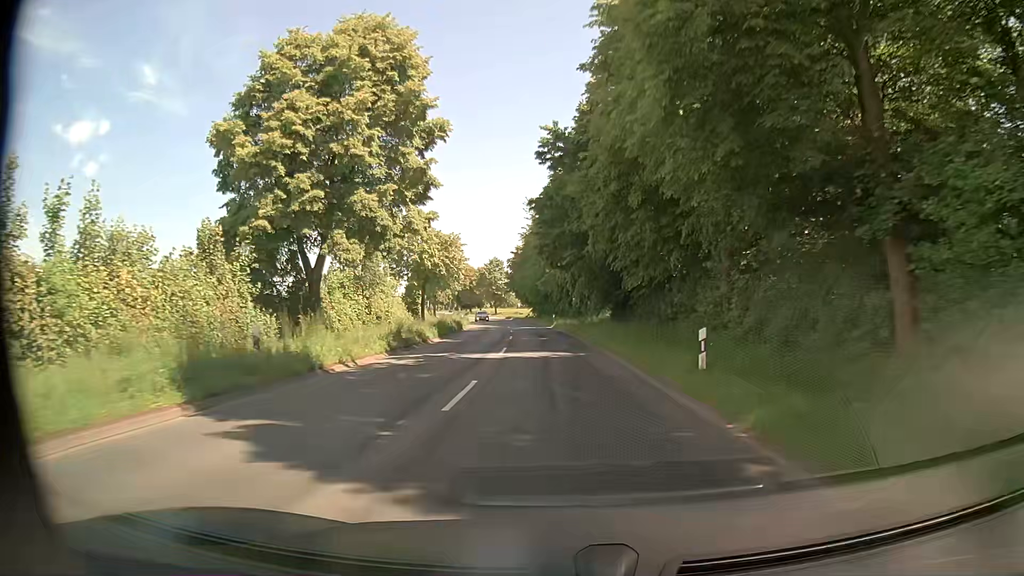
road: secondary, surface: asphalt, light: Day
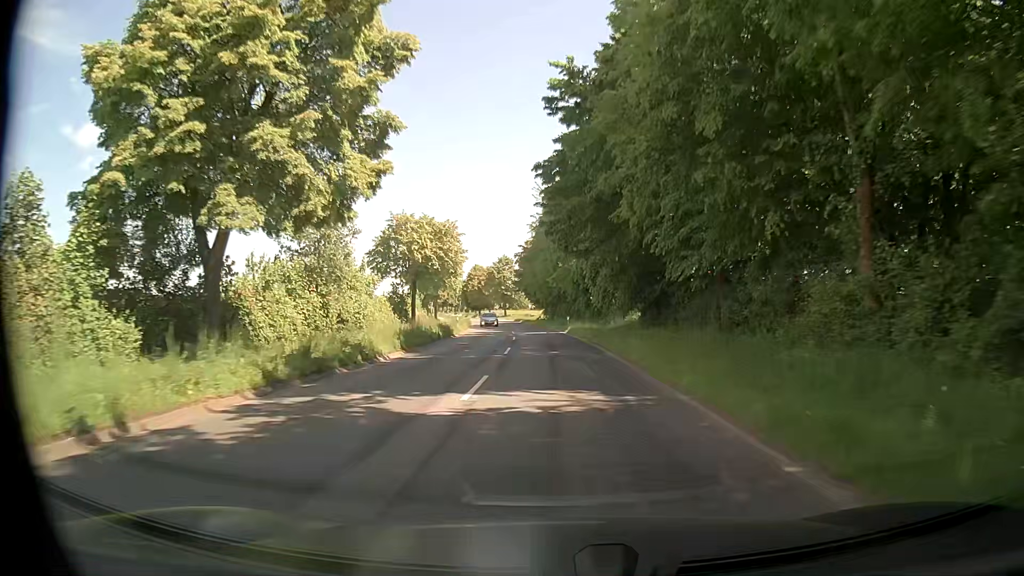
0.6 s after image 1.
(-0.1, +10.8) m; 0°
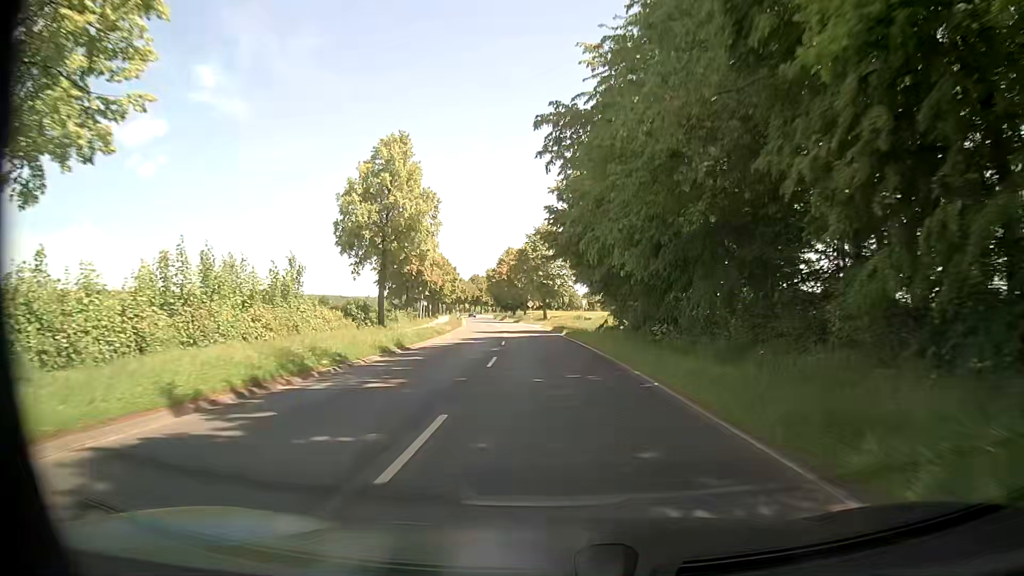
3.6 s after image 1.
(-2.8, +53.7) m; -5°
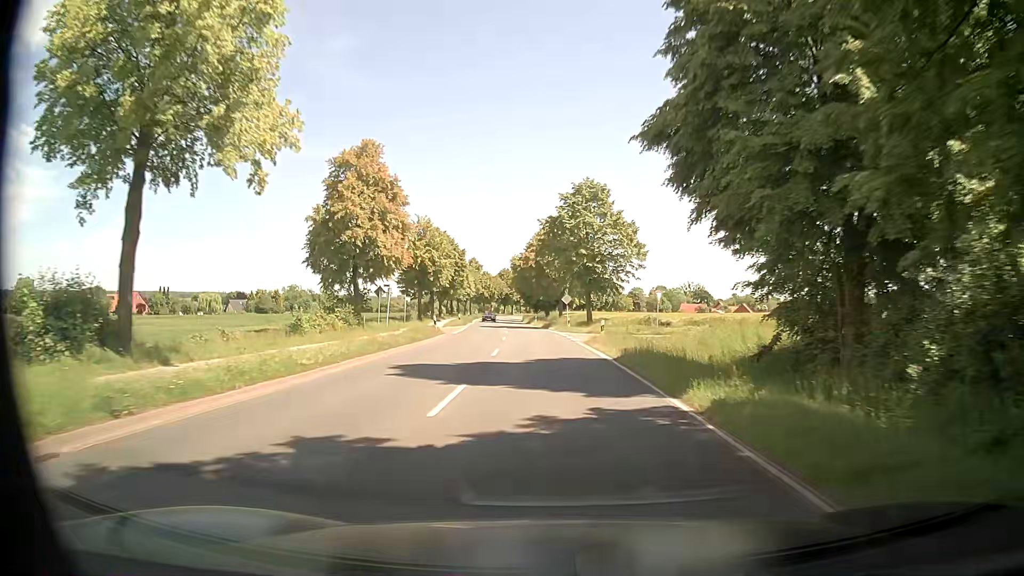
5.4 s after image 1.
(-1.0, +32.3) m; -3°
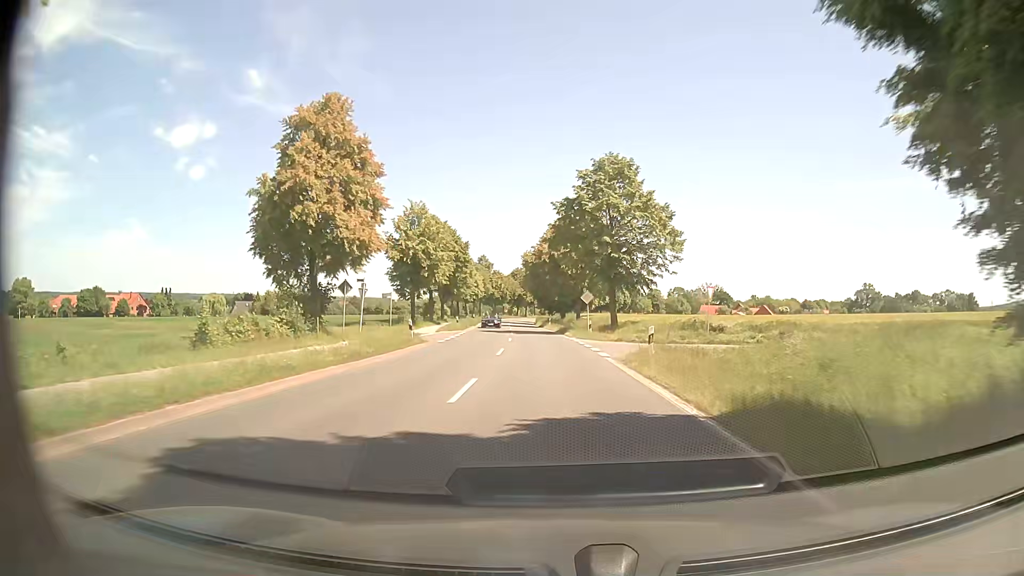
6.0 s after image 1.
(-0.2, +10.8) m; -1°
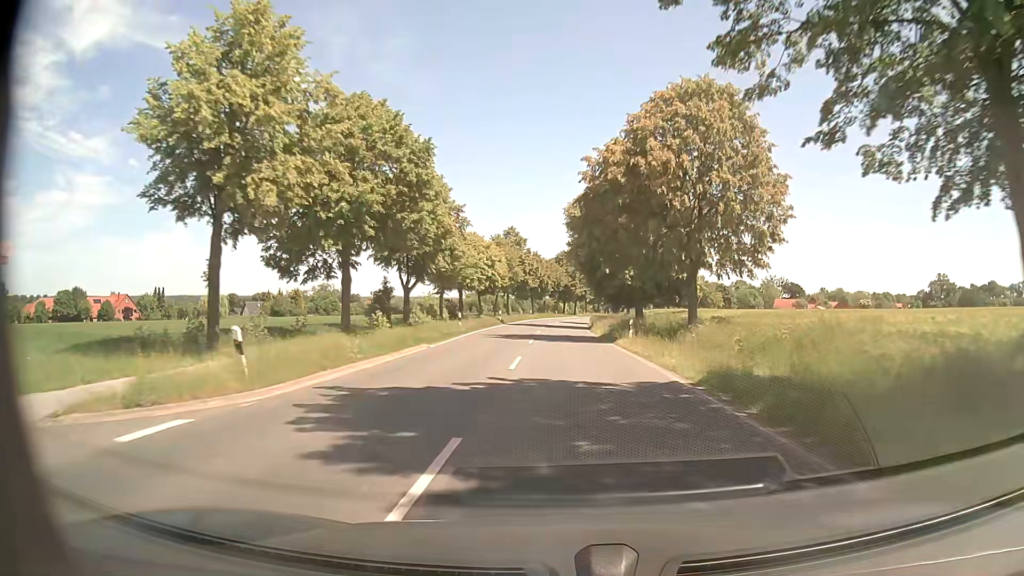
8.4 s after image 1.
(-1.7, +43.0) m; -5°
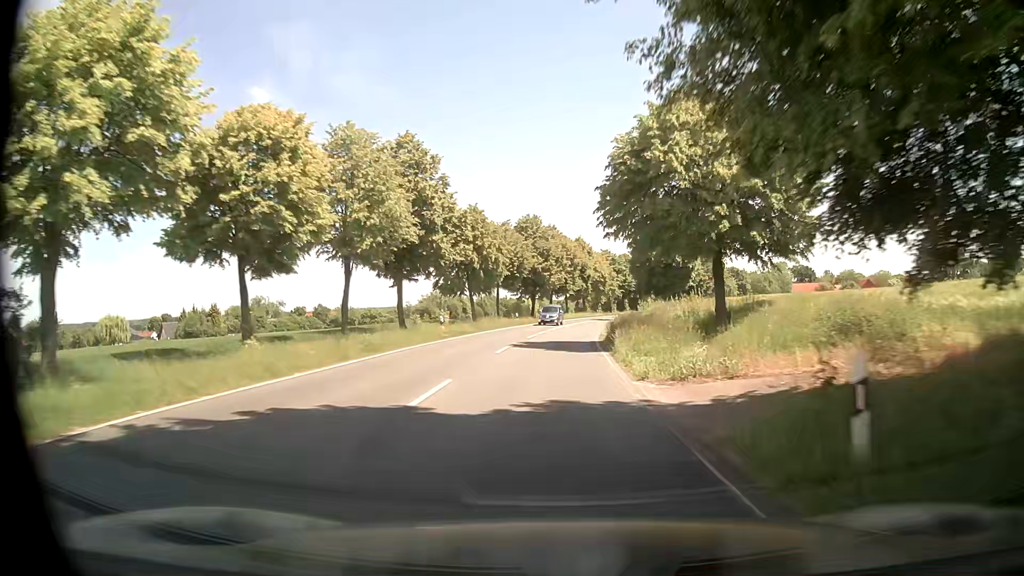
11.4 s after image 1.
(+0.9, +53.9) m; +2°
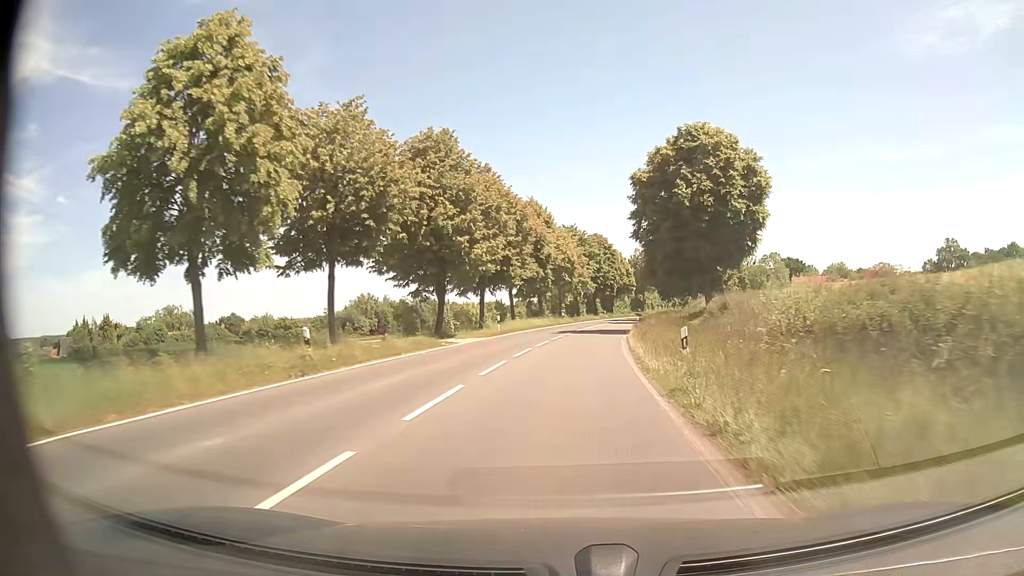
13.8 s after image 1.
(+1.4, +43.1) m; +4°
(0, +10) (+1, +20) (+1, +30) (+2, +40) (+3, +50) (+5, +60) (+7, +70) (+9, +79) (+12, +89) (+15, +99) m
